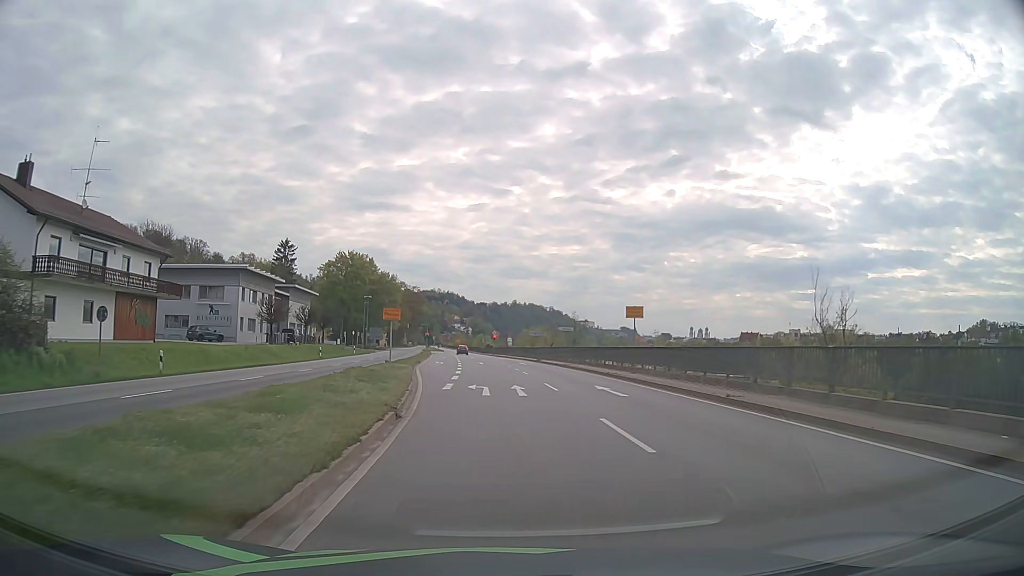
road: primary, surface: asphalt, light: Day
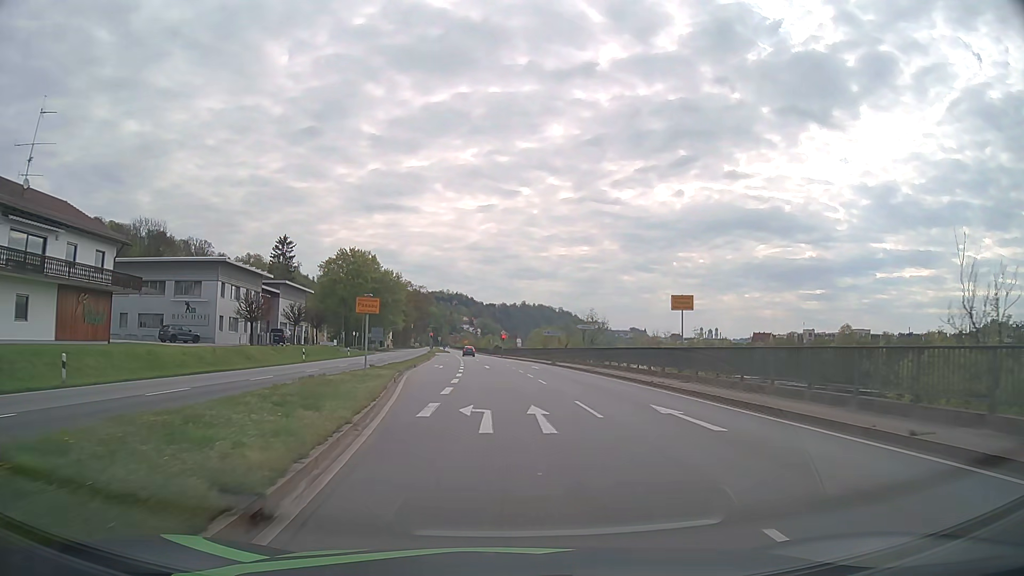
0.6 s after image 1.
(-0.1, +7.8) m; -1°
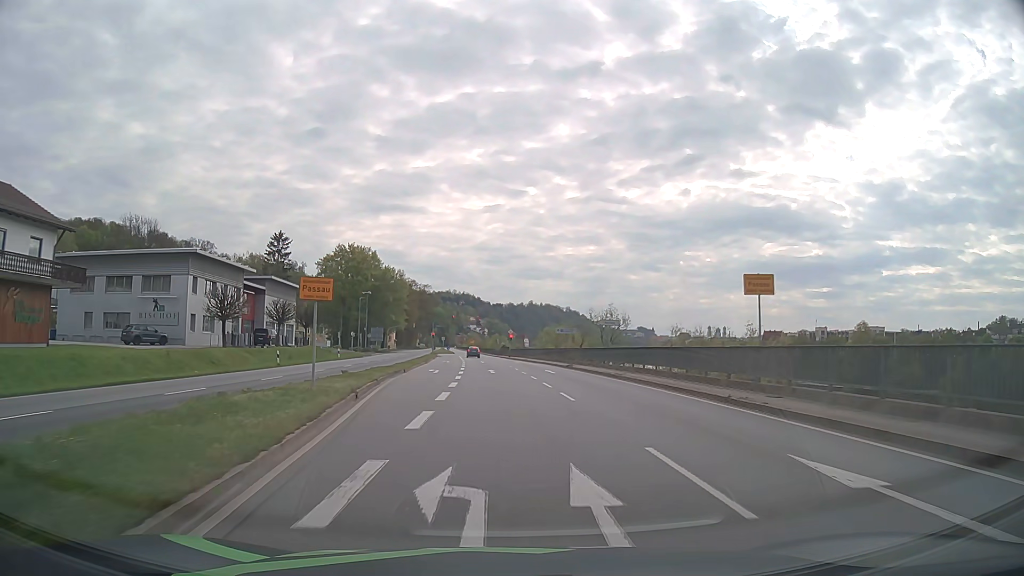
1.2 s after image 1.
(0.0, +7.7) m; -1°
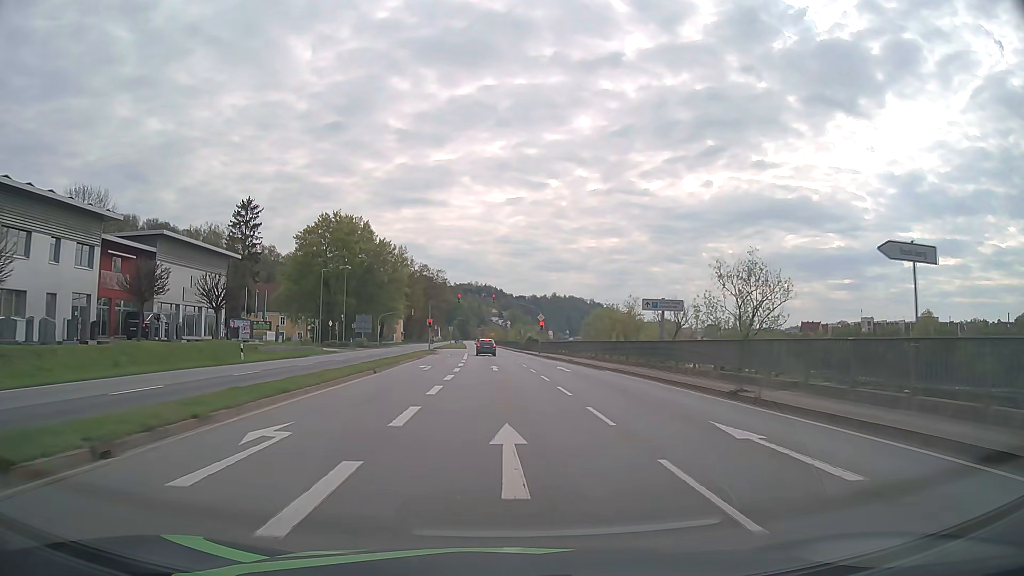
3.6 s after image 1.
(-0.5, +30.3) m; -2°
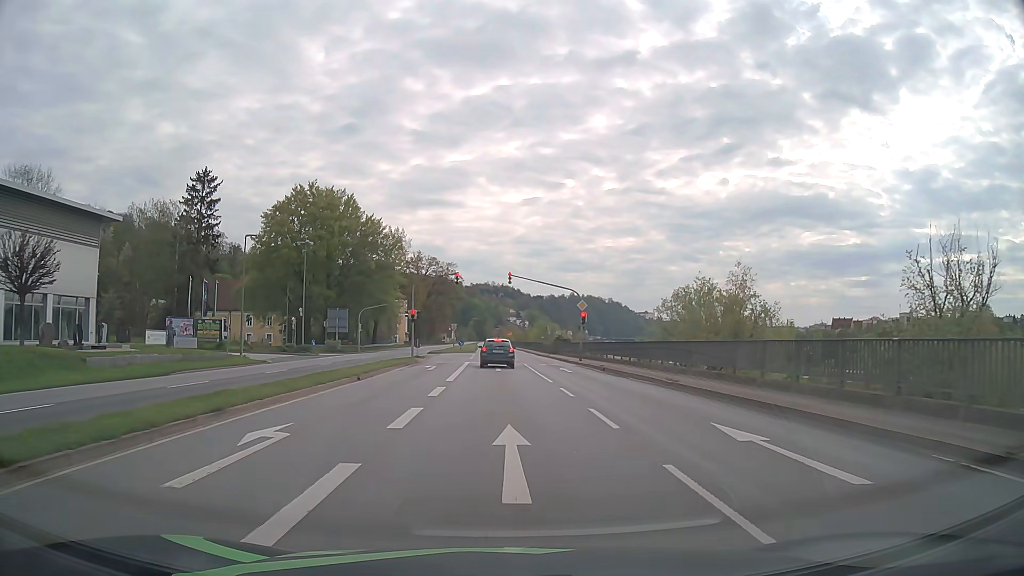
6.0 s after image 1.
(-0.3, +23.7) m; -2°
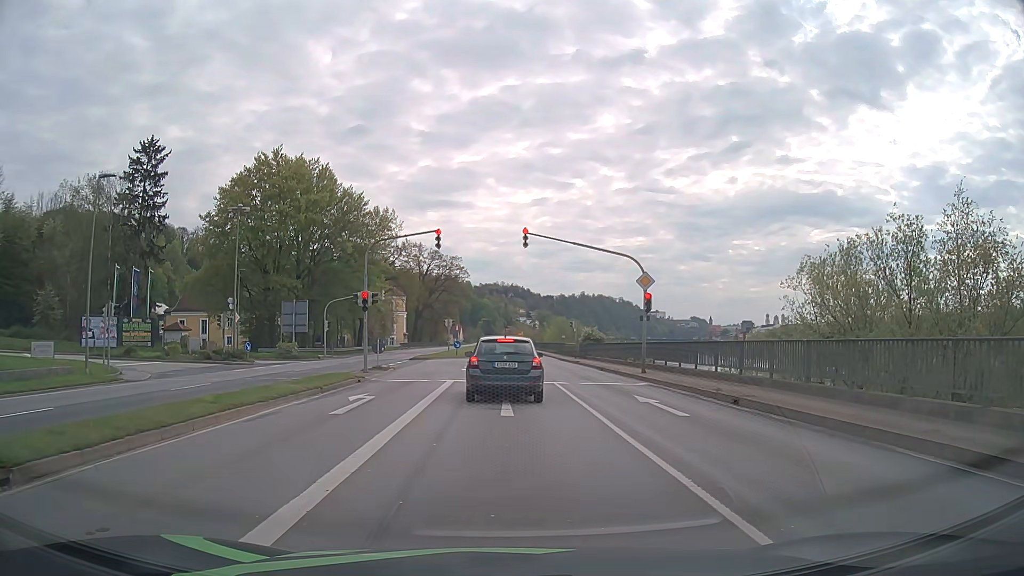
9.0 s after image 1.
(-0.1, +17.8) m; -1°
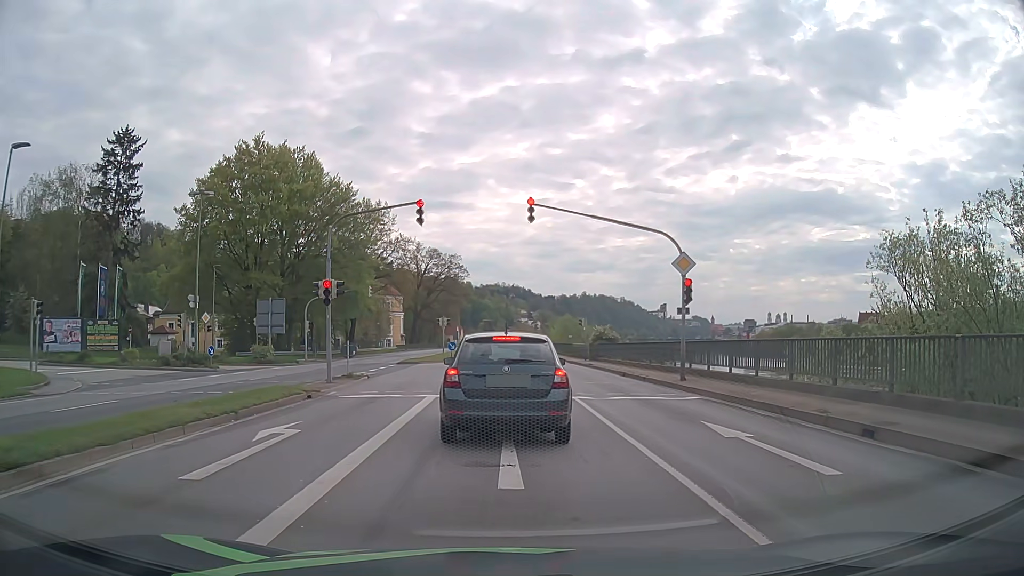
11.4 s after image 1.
(0.0, +5.7) m; 0°
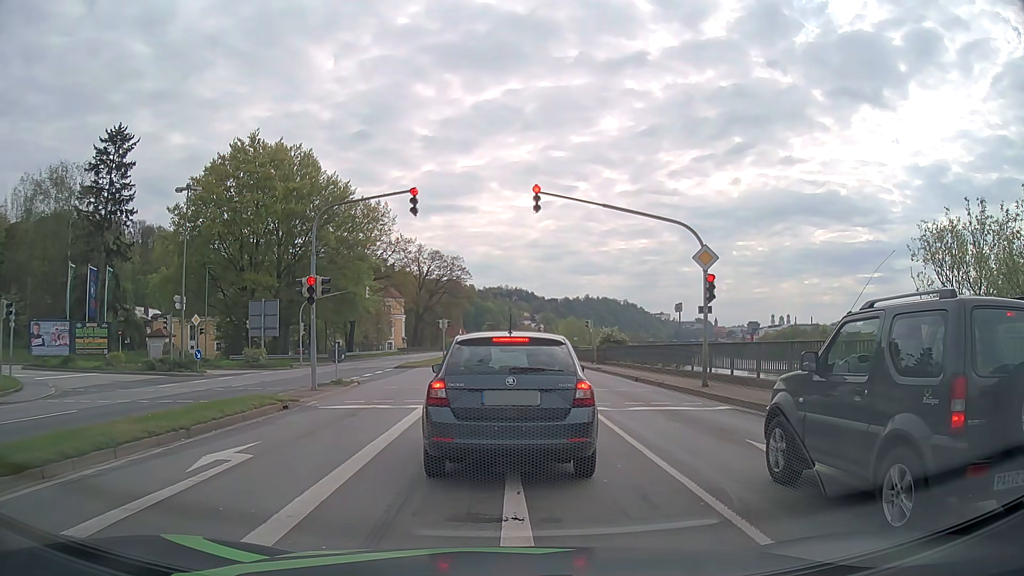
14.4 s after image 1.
(0.0, +2.1) m; 0°
(0, +10) (0, +20) (0, +30) (0, +40) (0, +50) (0, +60) (-1, +70) (-1, +80) (-1, +90) (-1, +100) m
